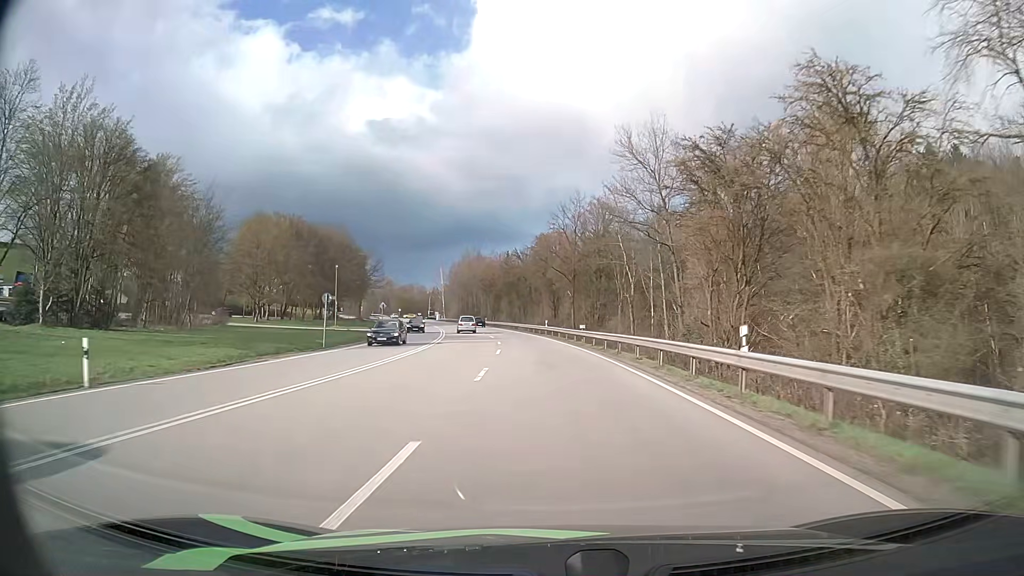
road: primary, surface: asphalt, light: Day
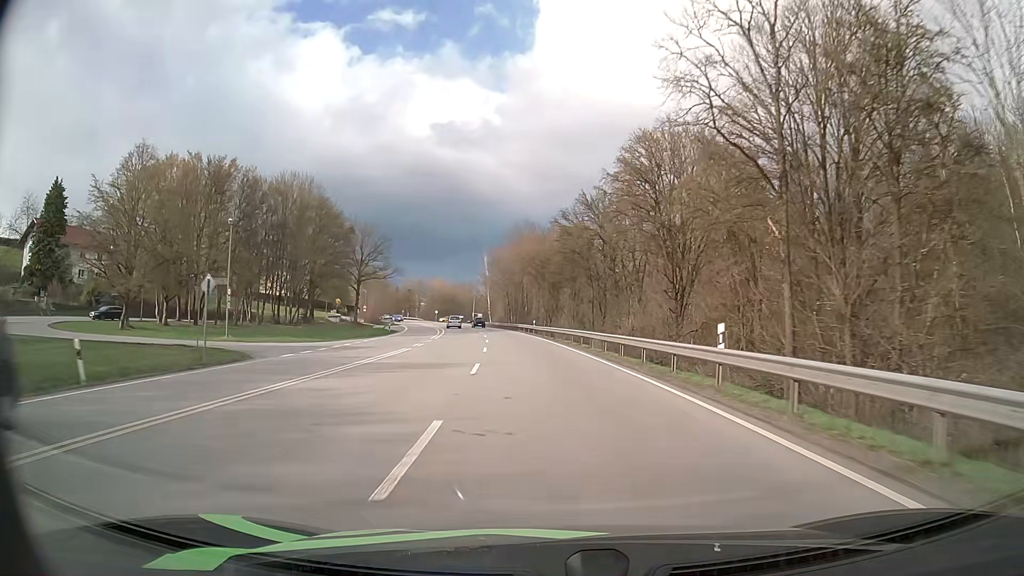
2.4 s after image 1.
(-2.2, +46.6) m; -6°
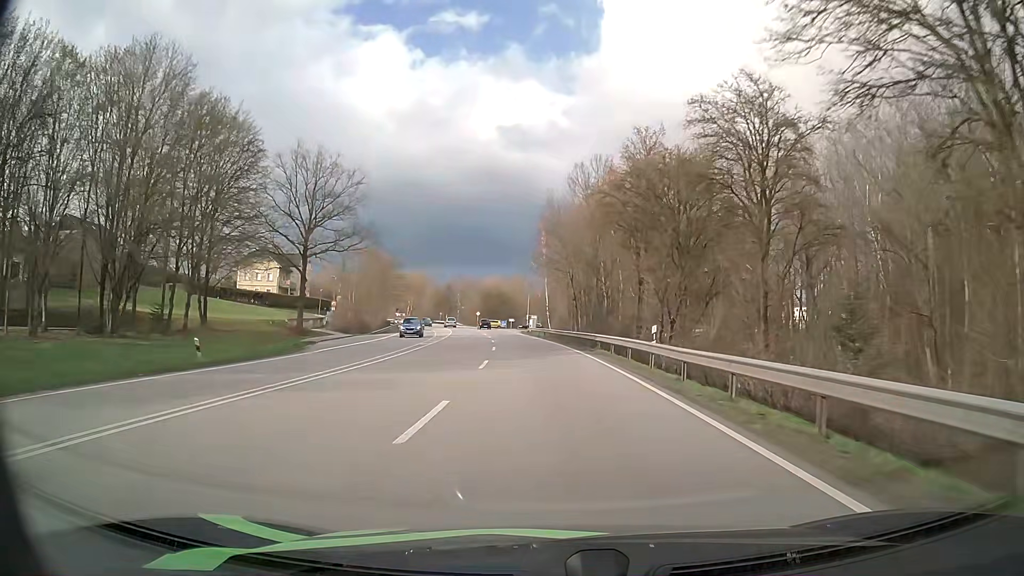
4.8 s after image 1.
(-2.4, +45.7) m; -6°
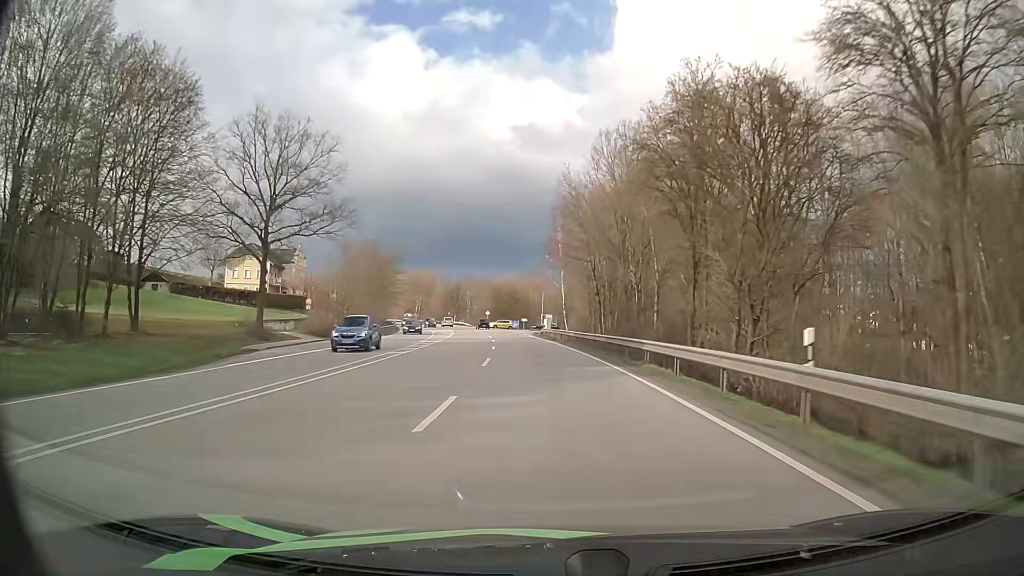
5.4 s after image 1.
(-0.1, +11.3) m; -1°
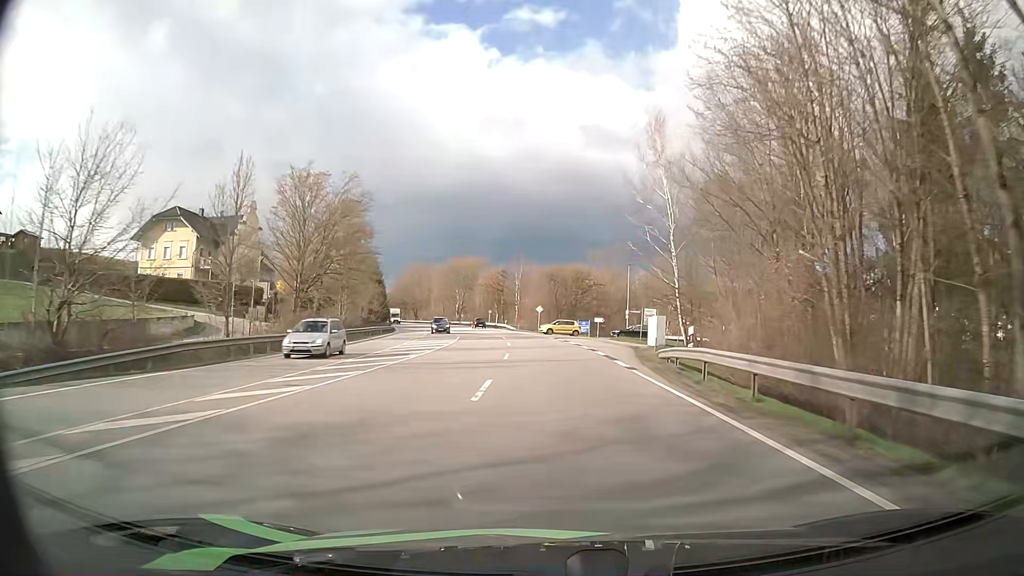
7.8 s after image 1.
(-2.2, +44.9) m; -6°
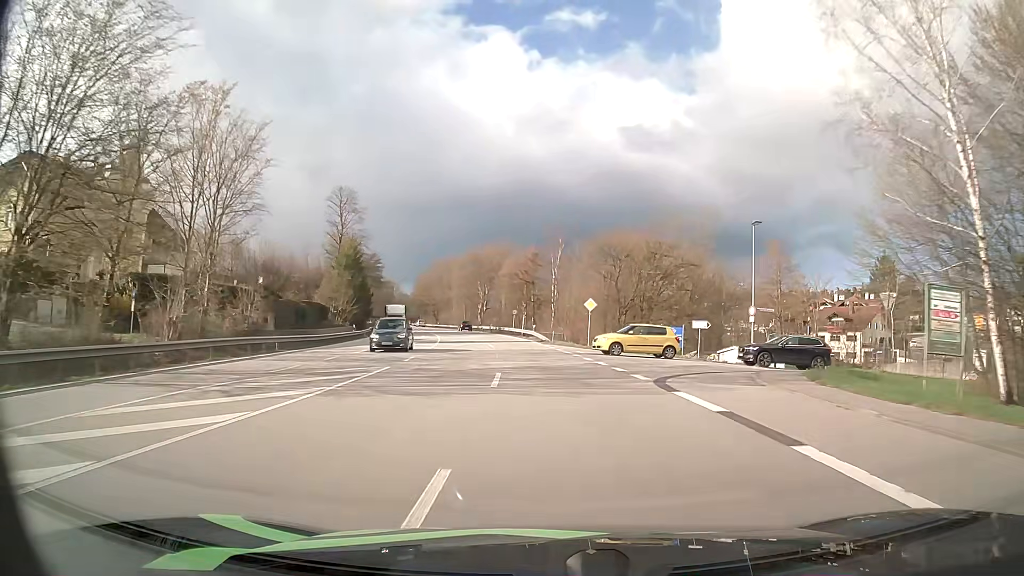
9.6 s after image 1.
(-1.0, +33.4) m; -4°
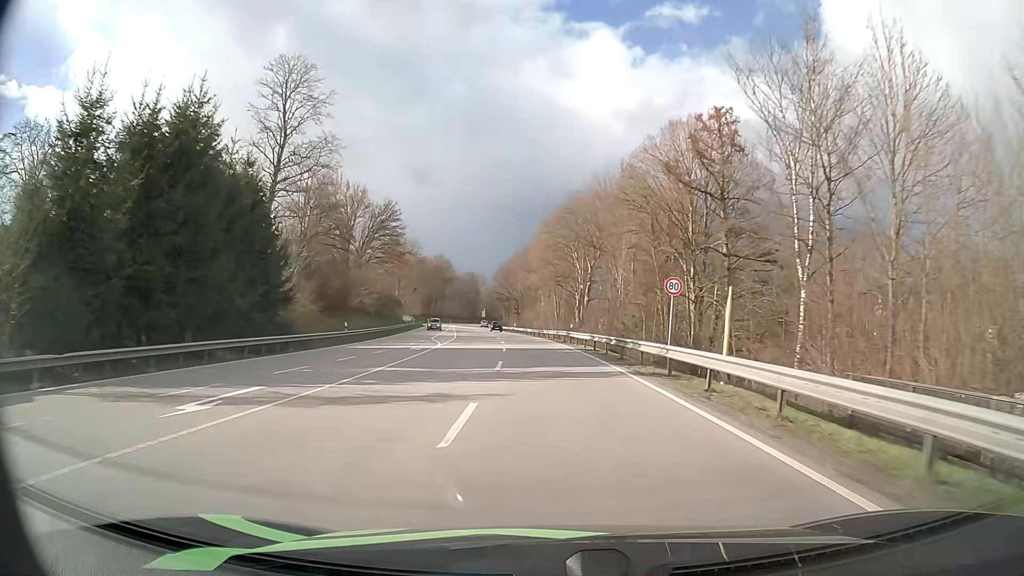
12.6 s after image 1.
(-4.1, +55.0) m; -9°
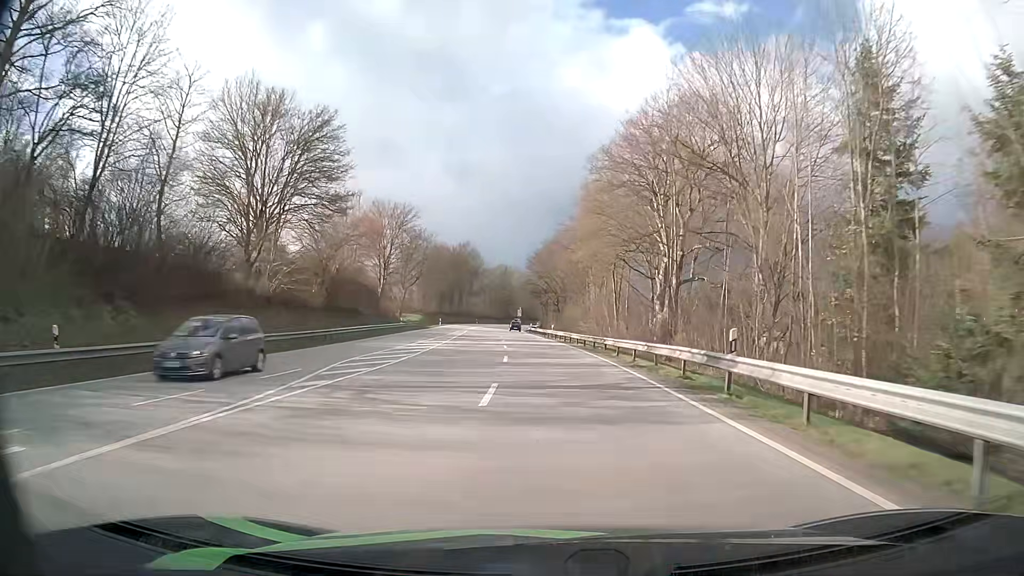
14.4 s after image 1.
(-1.1, +32.6) m; -4°
